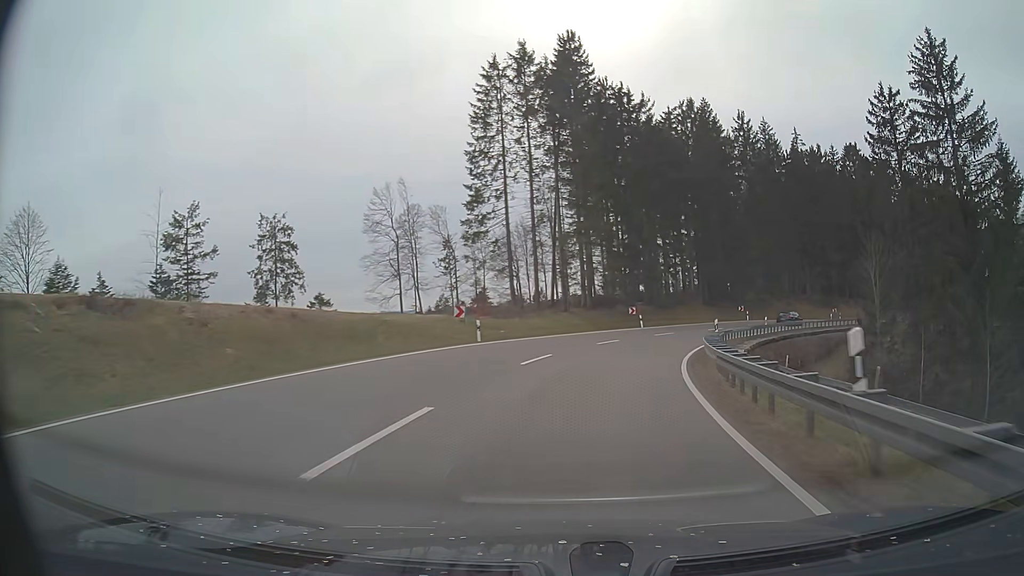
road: primary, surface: asphalt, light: Day
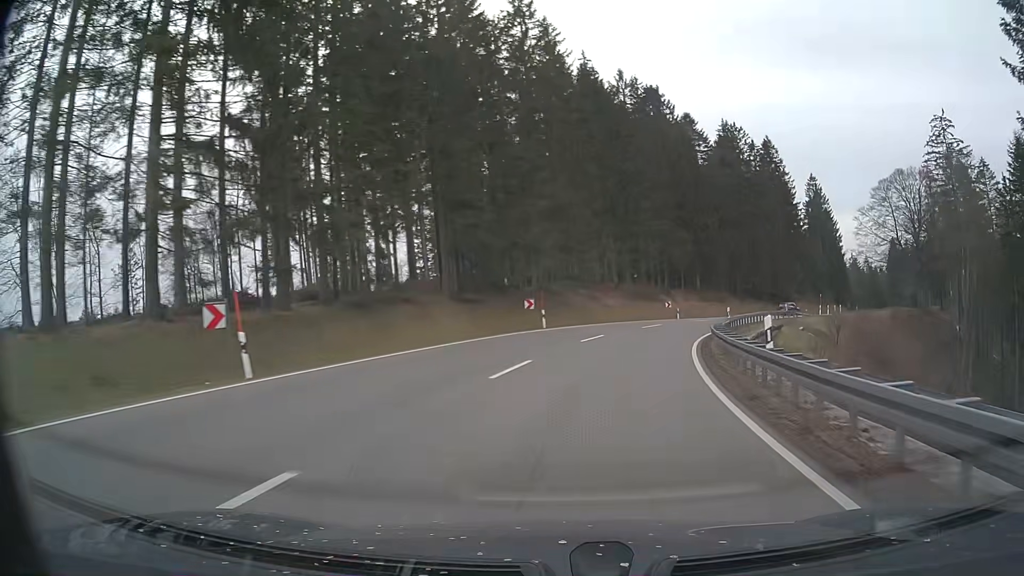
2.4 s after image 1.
(+7.4, +38.6) m; +22°
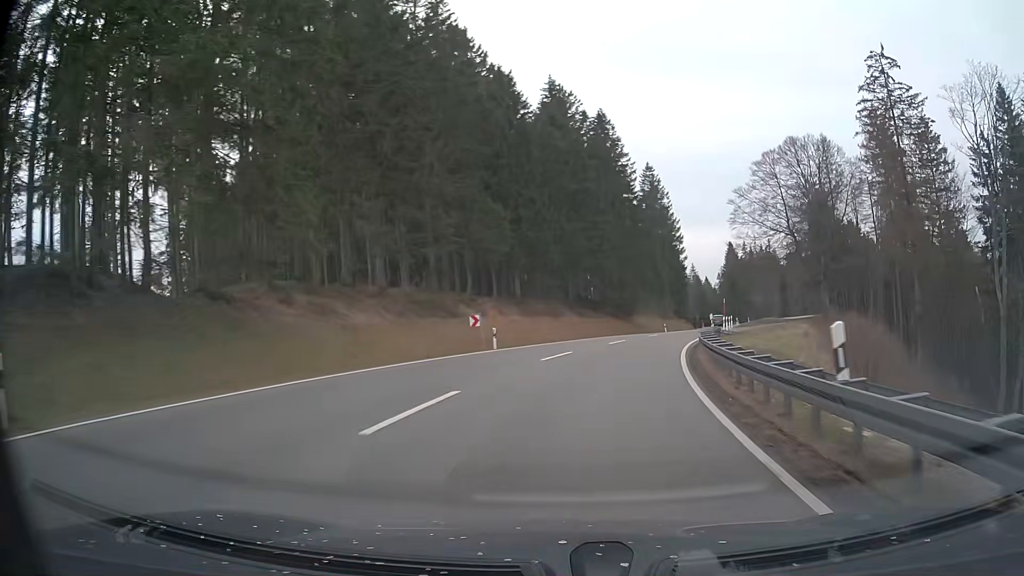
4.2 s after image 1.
(+4.5, +29.4) m; +17°
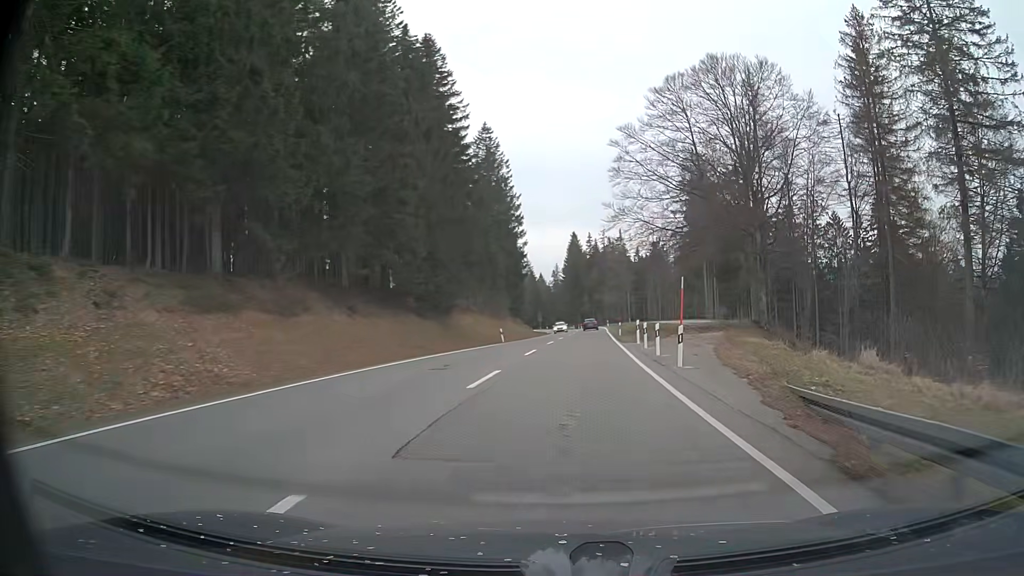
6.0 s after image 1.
(+4.0, +30.1) m; +15°
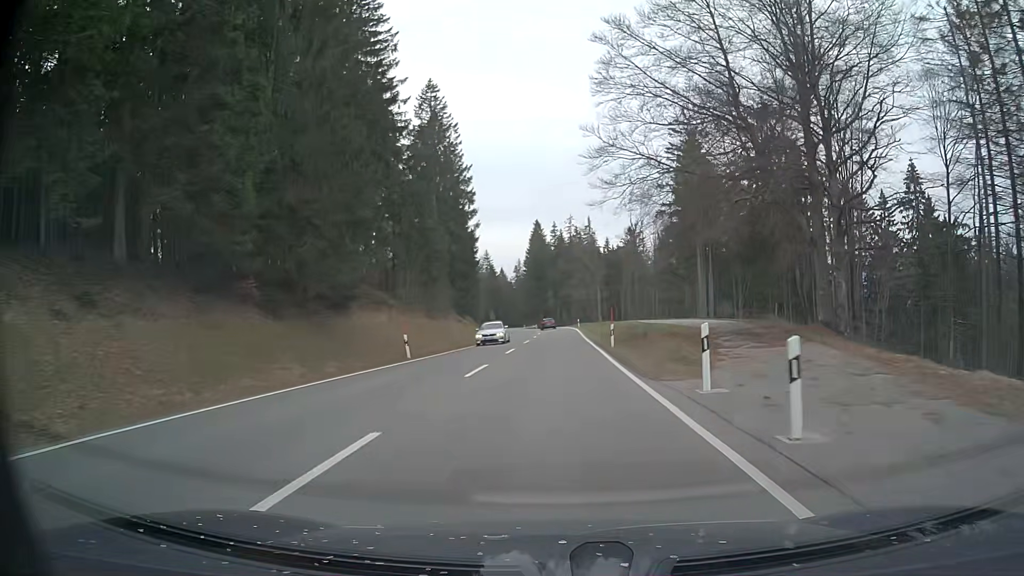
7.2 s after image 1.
(+0.9, +21.0) m; +4°
(0, +10) (0, +20) (0, +30) (0, +40) (0, +50) (0, +60) (0, +70) (0, +80) (-1, +90) (-1, +100) m
